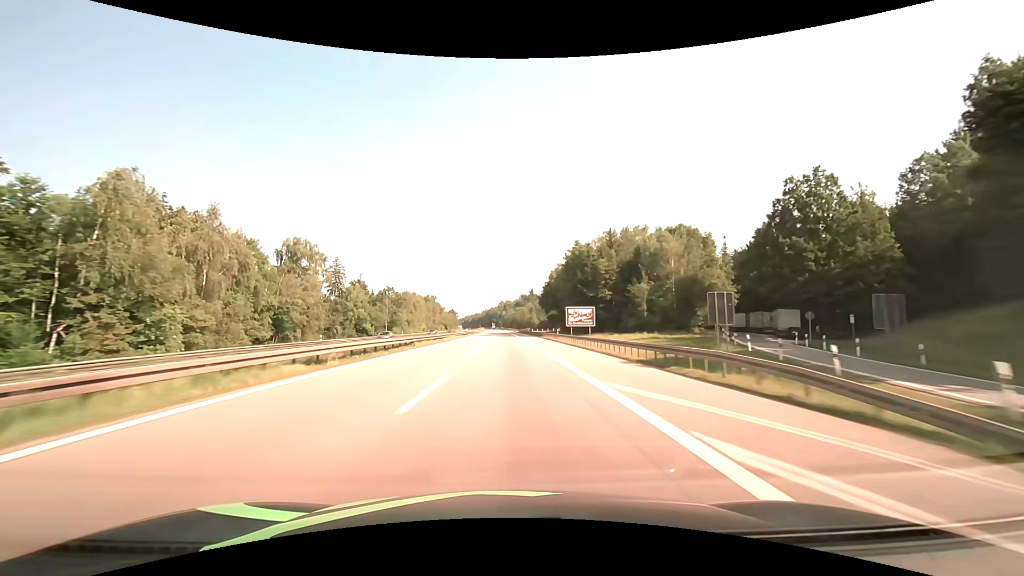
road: motorway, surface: asphalt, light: Day
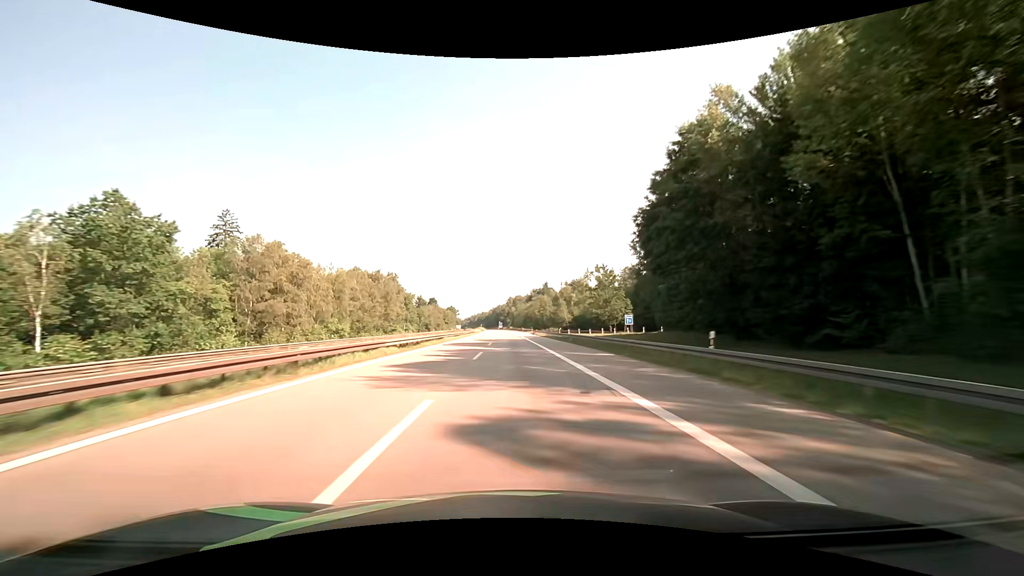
(-1.0, +95.1) m; -1°
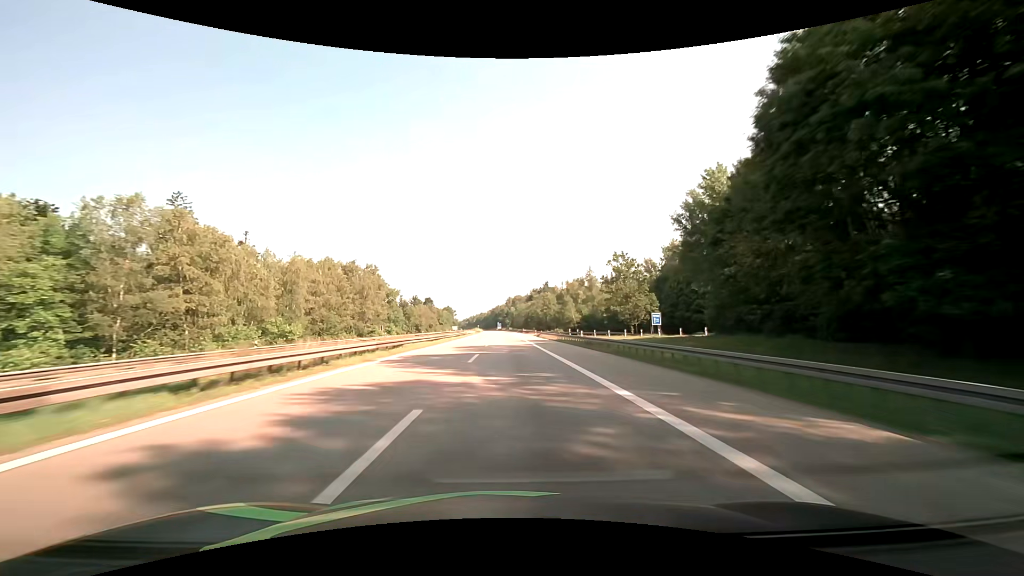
(0.0, +19.0) m; 0°
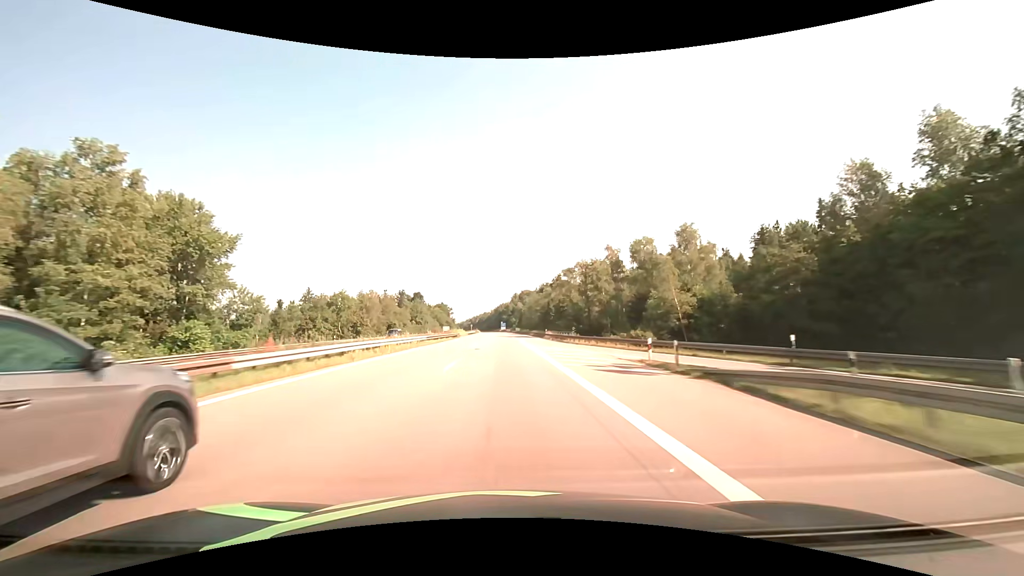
(-0.2, +76.1) m; -1°
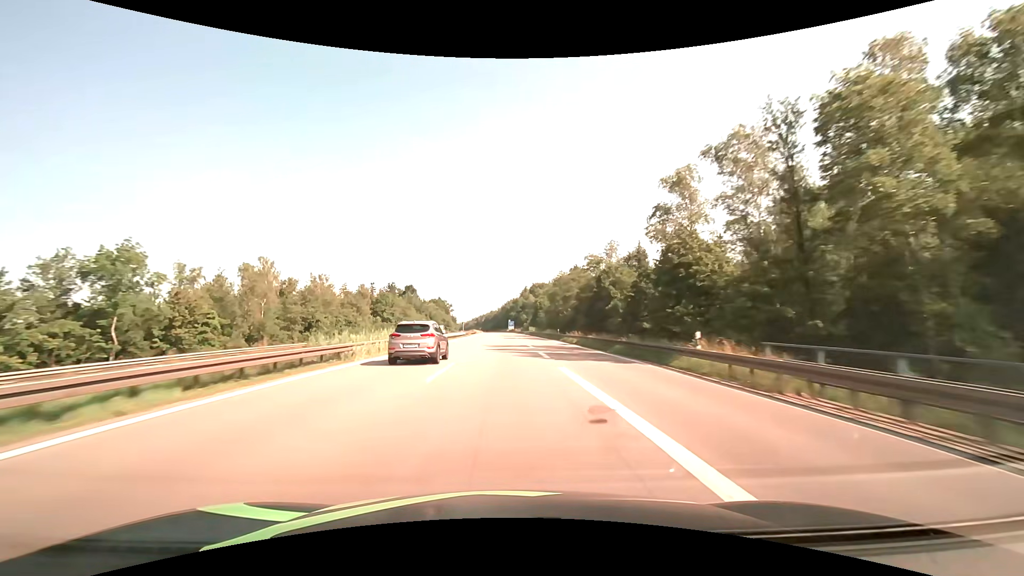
(-0.6, +57.0) m; -1°
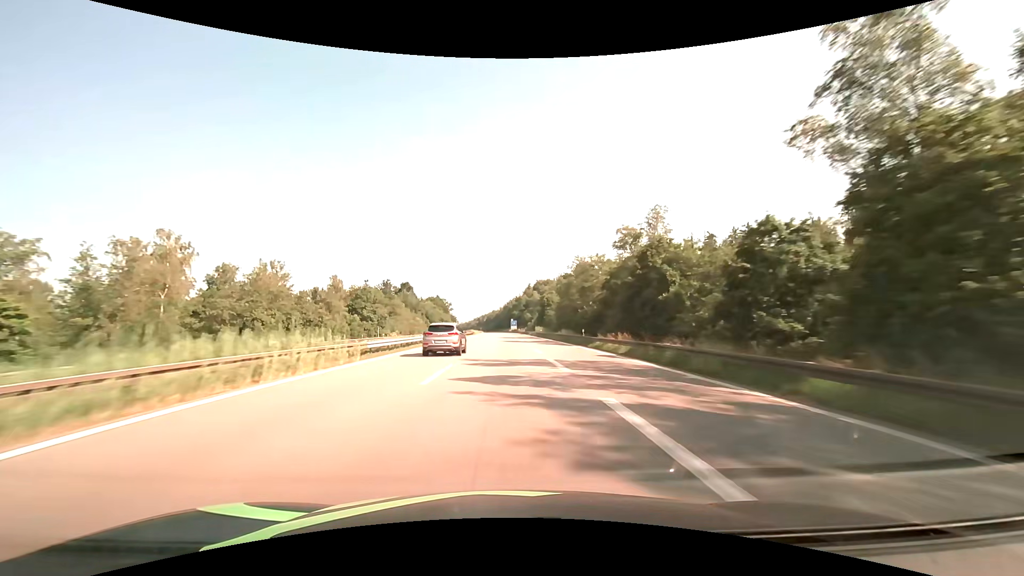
(0.0, +19.0) m; 0°
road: motorway_link
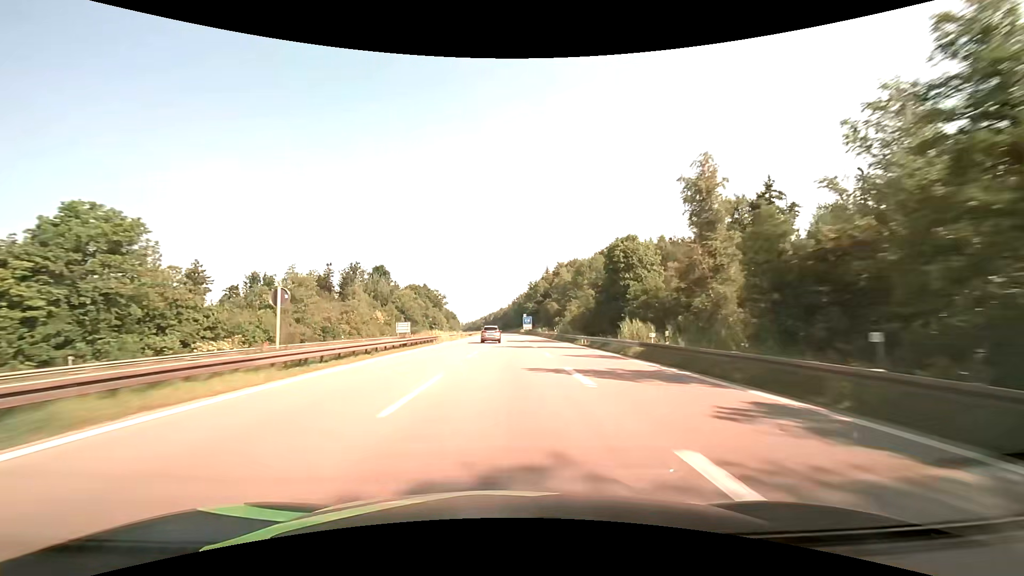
(-0.7, +76.1) m; -1°
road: motorway
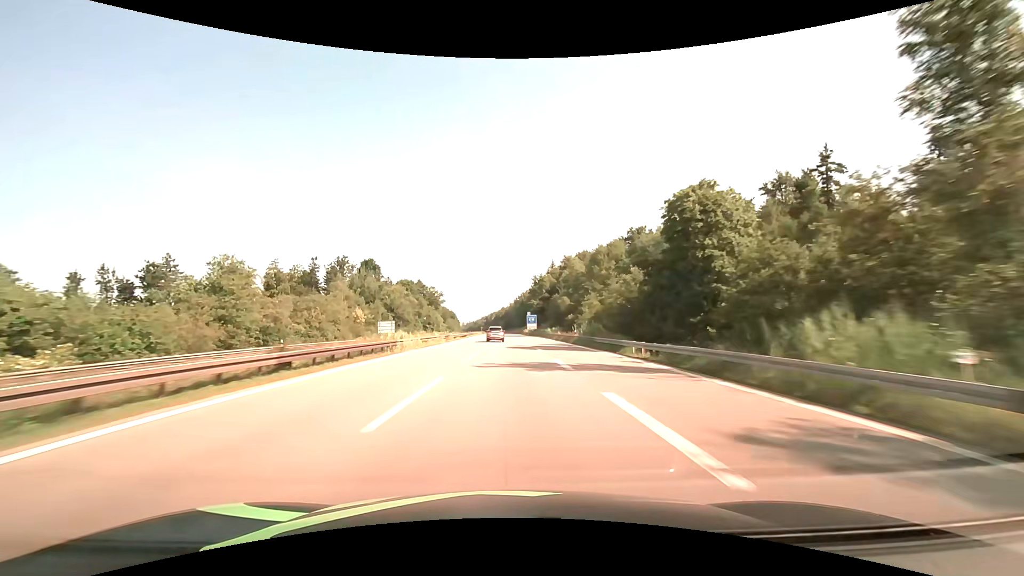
(0.0, +19.0) m; 0°
(0, +10) (0, +20) (0, +30) (0, +40) (0, +50) (0, +60) (0, +70) (0, +80) (0, +90) (-1, +100) m
